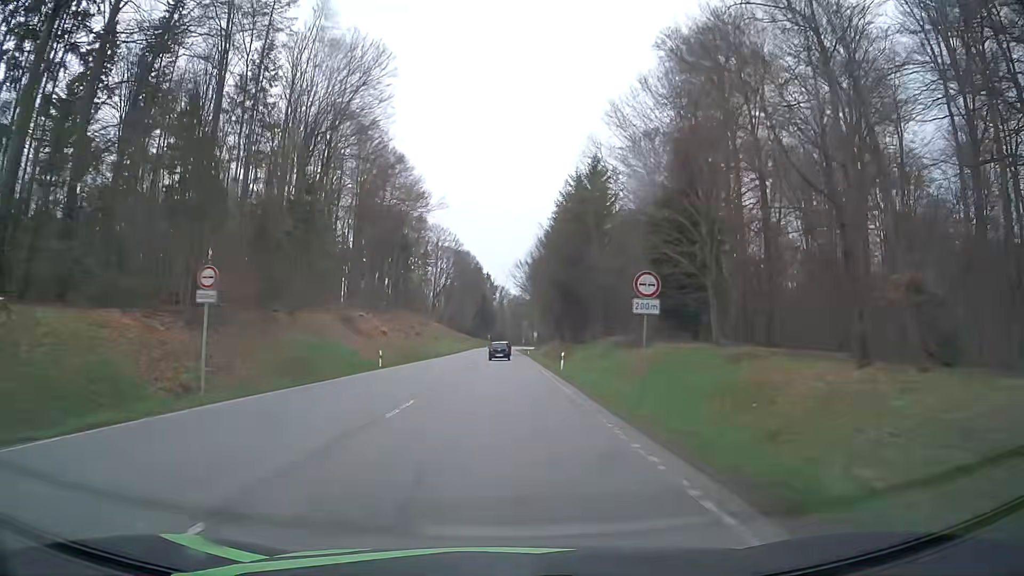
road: secondary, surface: asphalt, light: Day
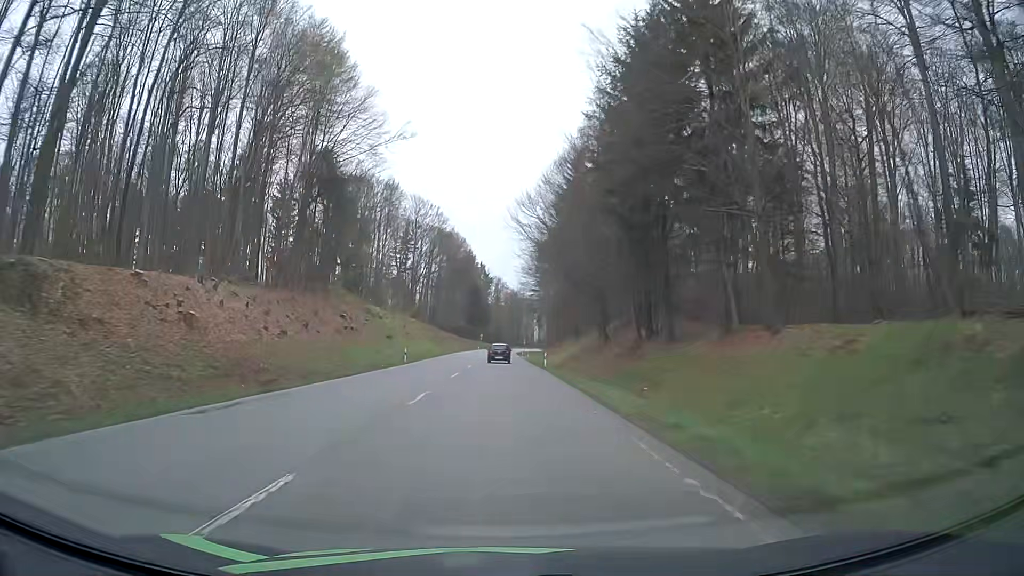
(+0.1, +44.9) m; 0°
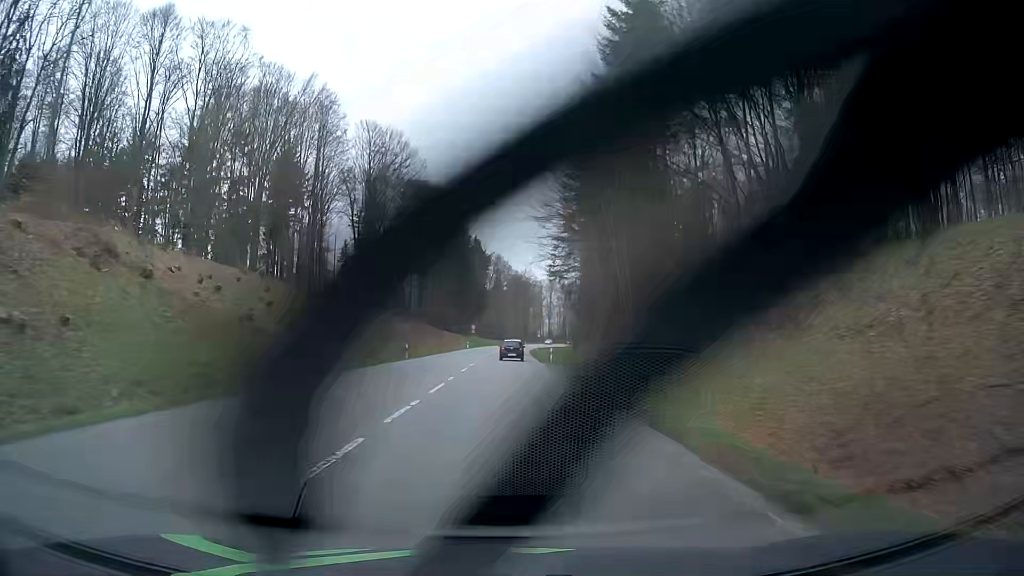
(-0.3, +59.0) m; -1°
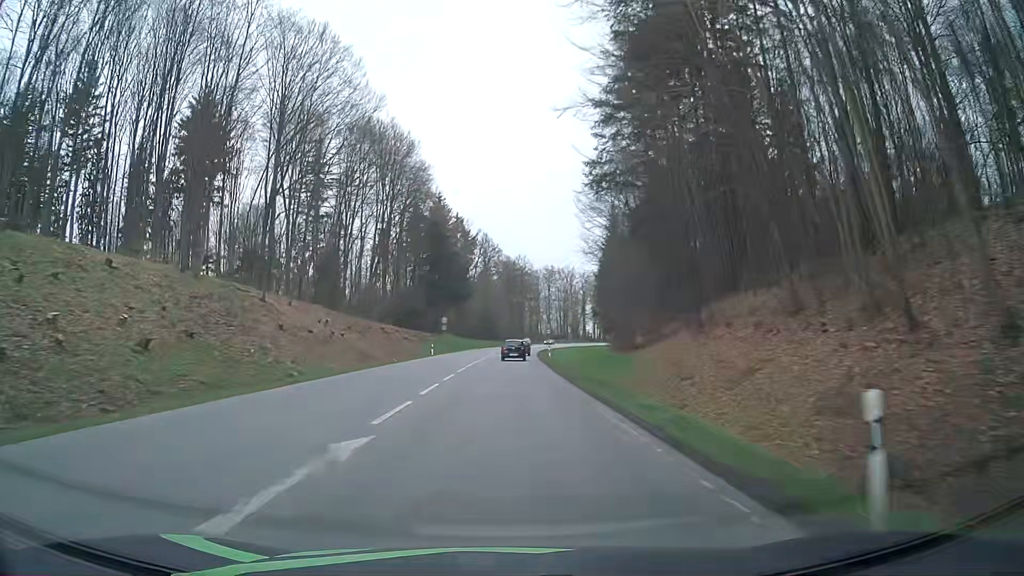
(+0.4, +41.8) m; +1°
(0, +10) (0, +20) (0, +30) (0, +40) (0, +50) (+1, +60) (+1, +70) (+2, +80) (+2, +90) (+3, +100) m
